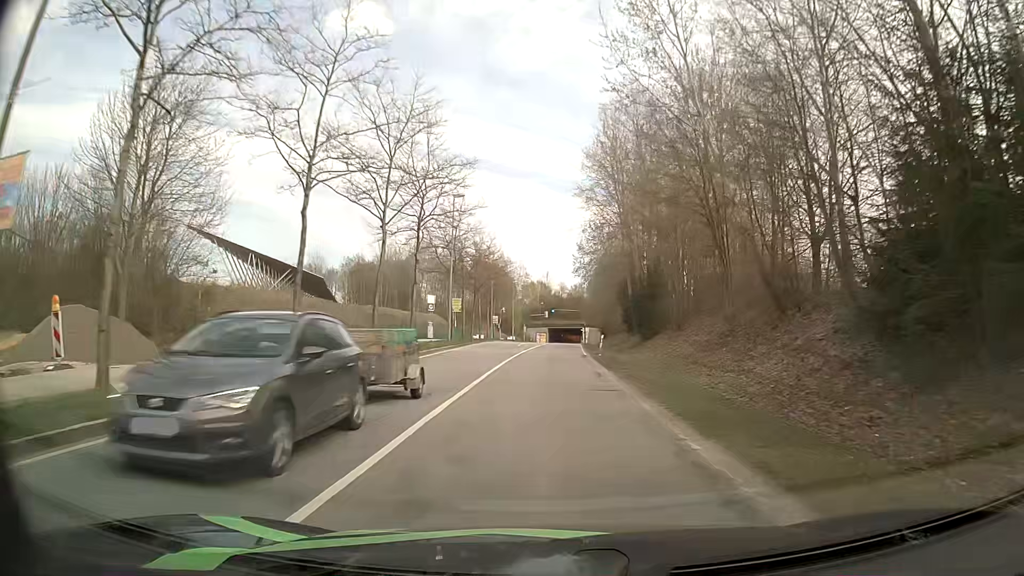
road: secondary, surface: asphalt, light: Day
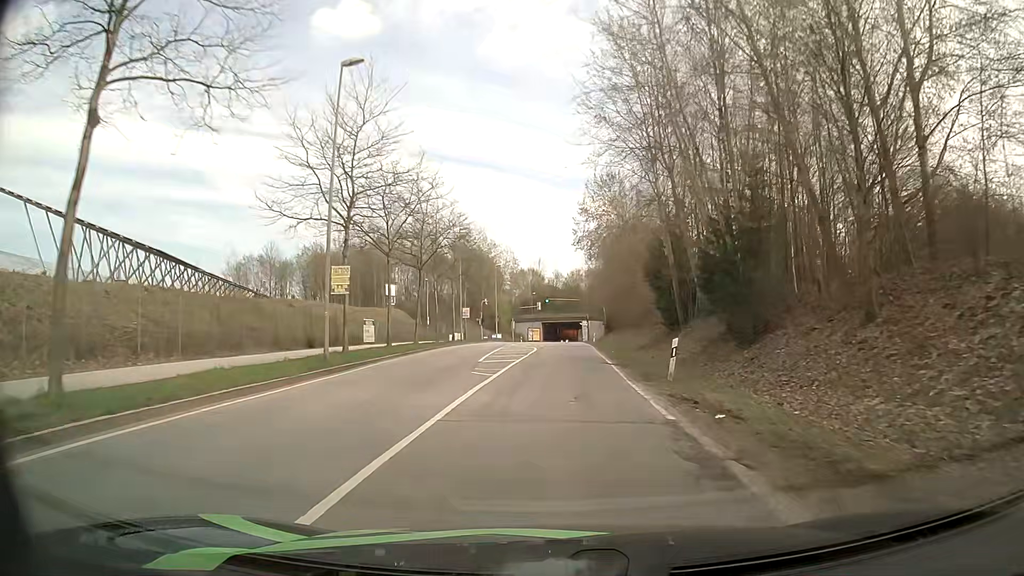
(+0.1, +24.9) m; 0°
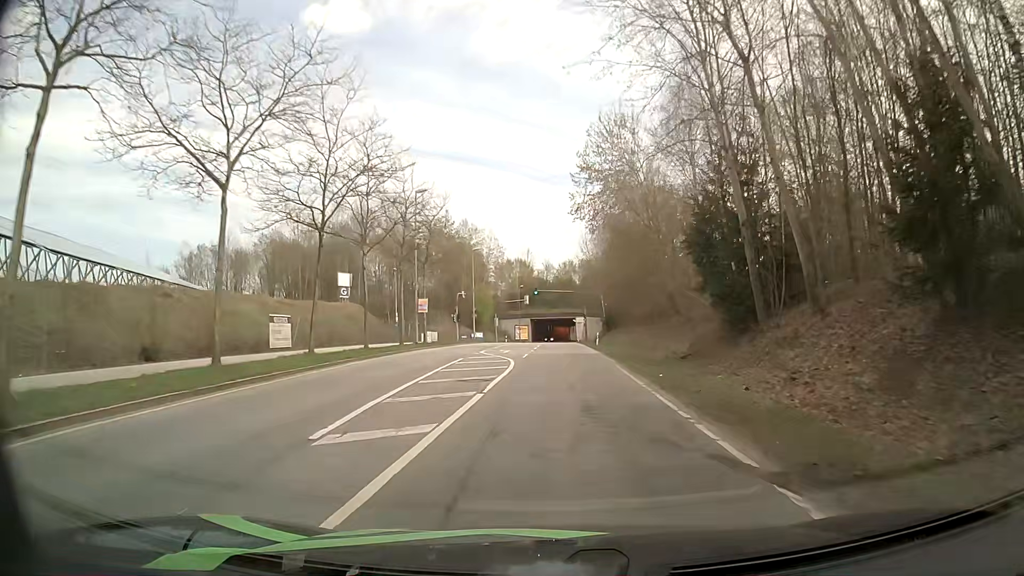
(+0.2, +16.6) m; 0°
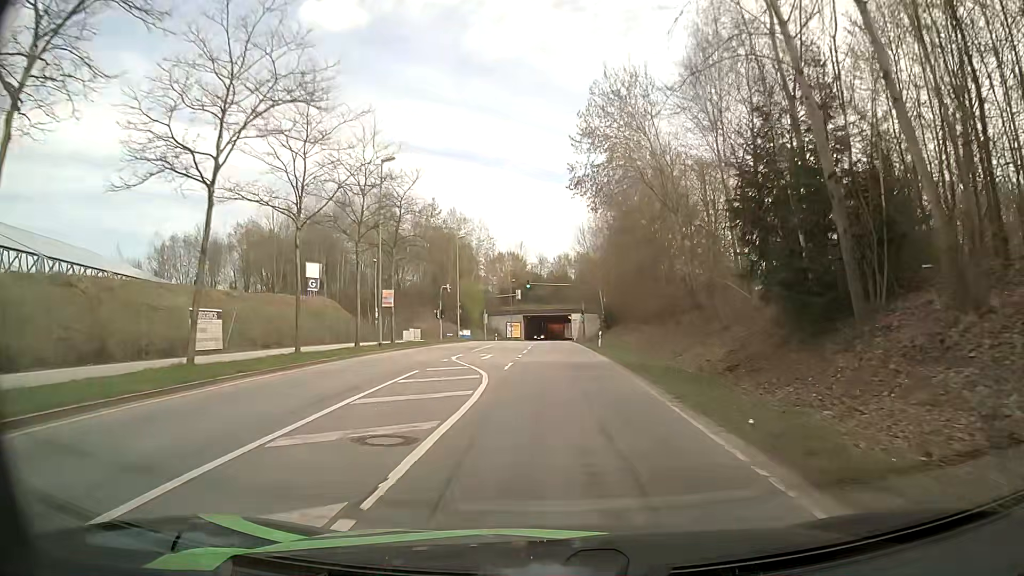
(+0.1, +8.1) m; +1°
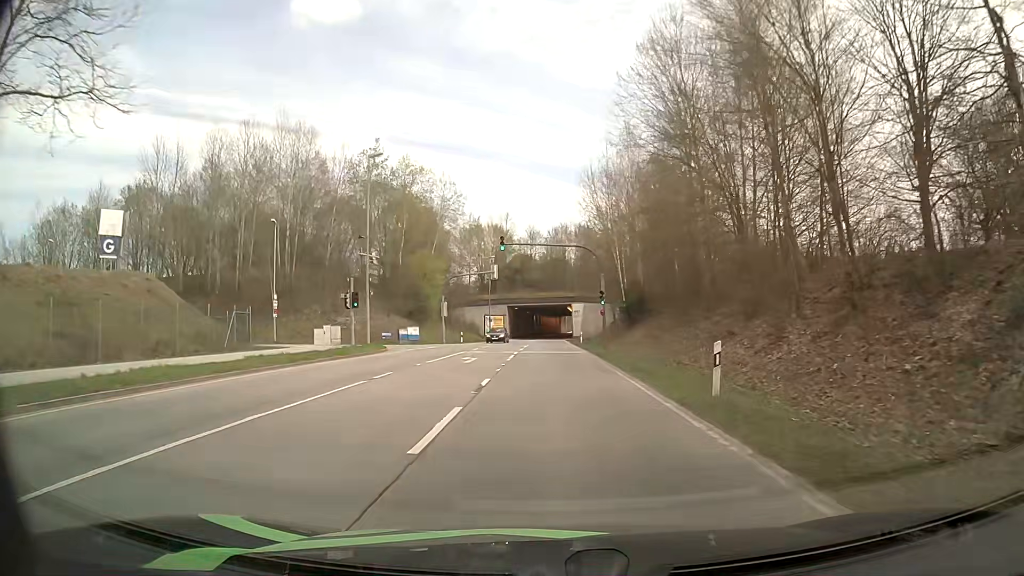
(+0.5, +31.7) m; +1°
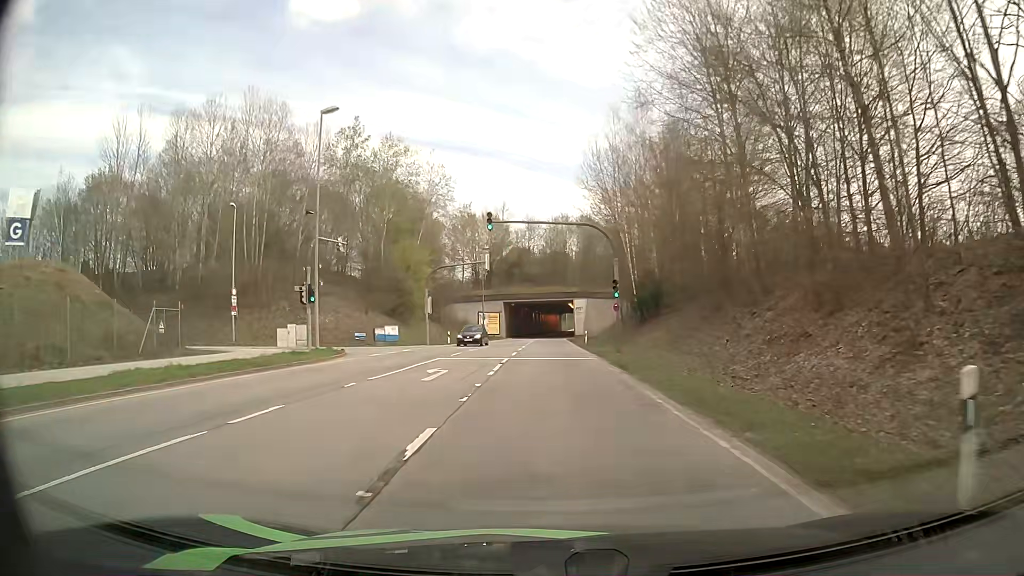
(0.0, +7.9) m; +1°
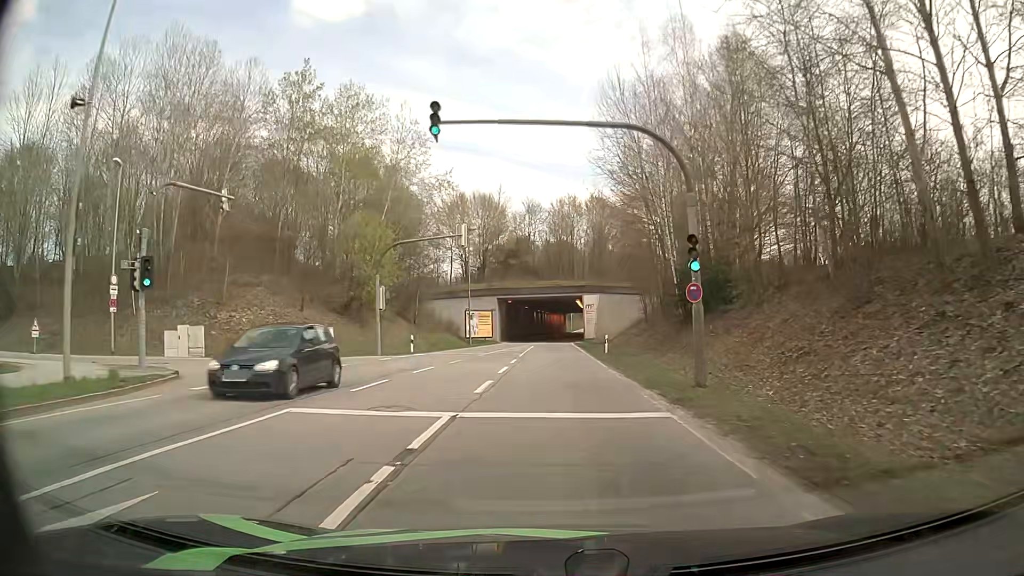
(-0.2, +15.8) m; -1°
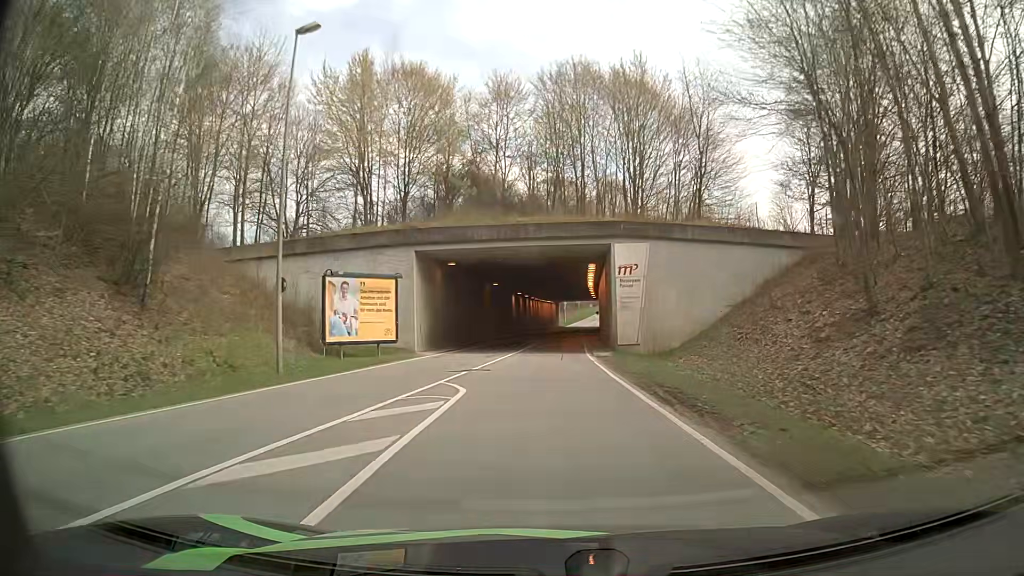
(+0.4, +40.8) m; +1°
